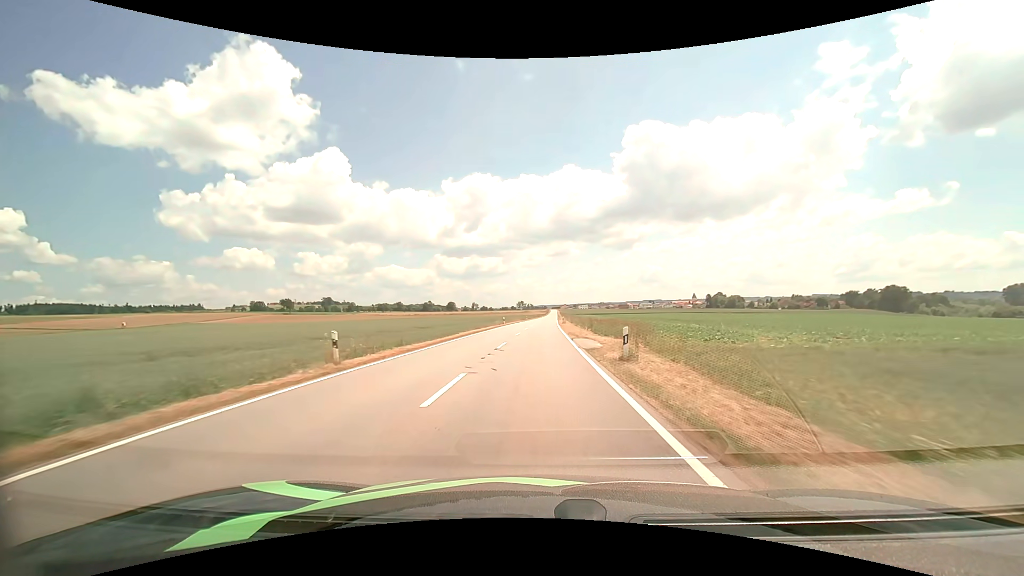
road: tertiary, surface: asphalt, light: Day
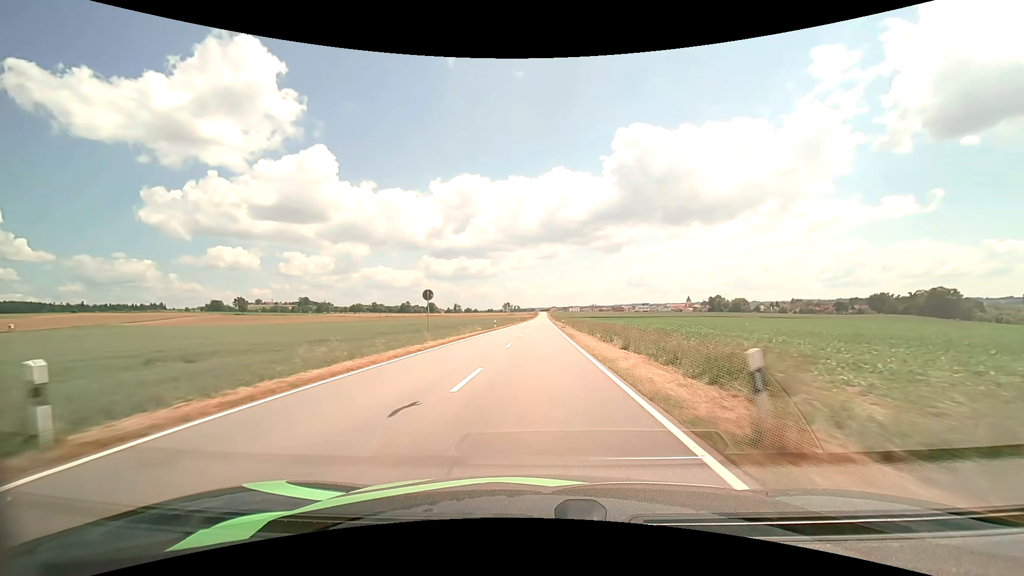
(+0.8, +60.8) m; +1°
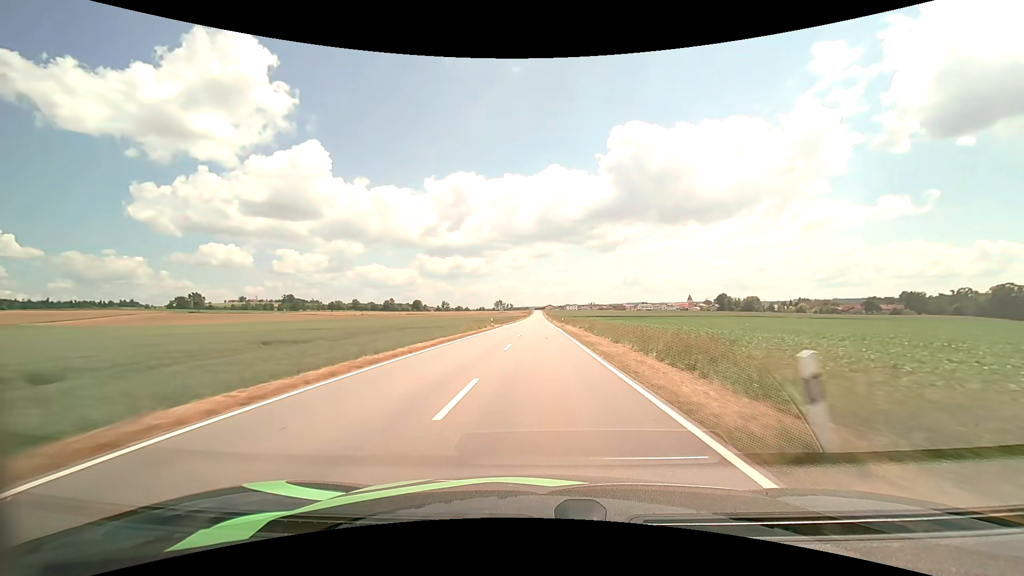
(+0.3, +52.6) m; +1°
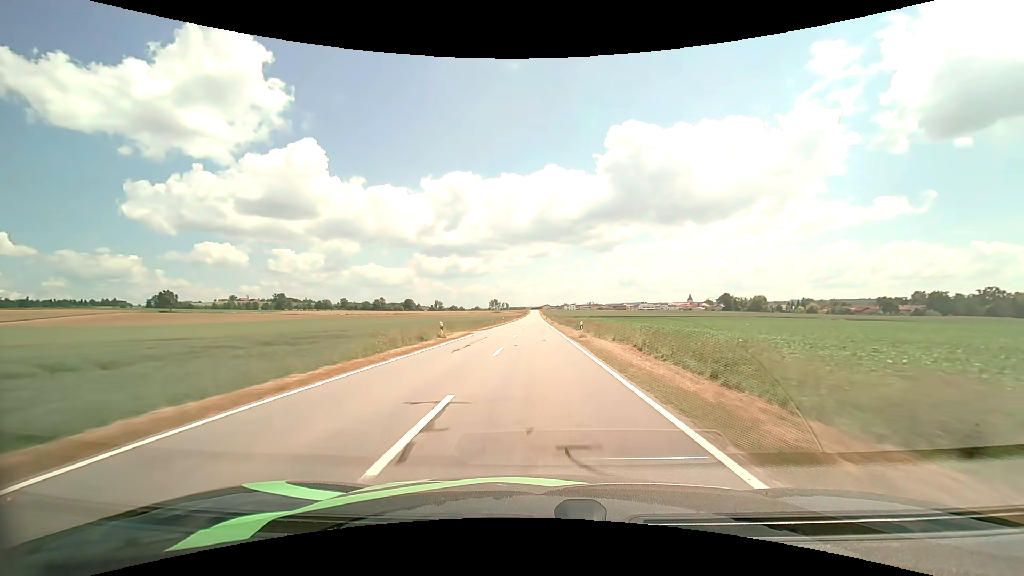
(+0.1, +27.3) m; 0°
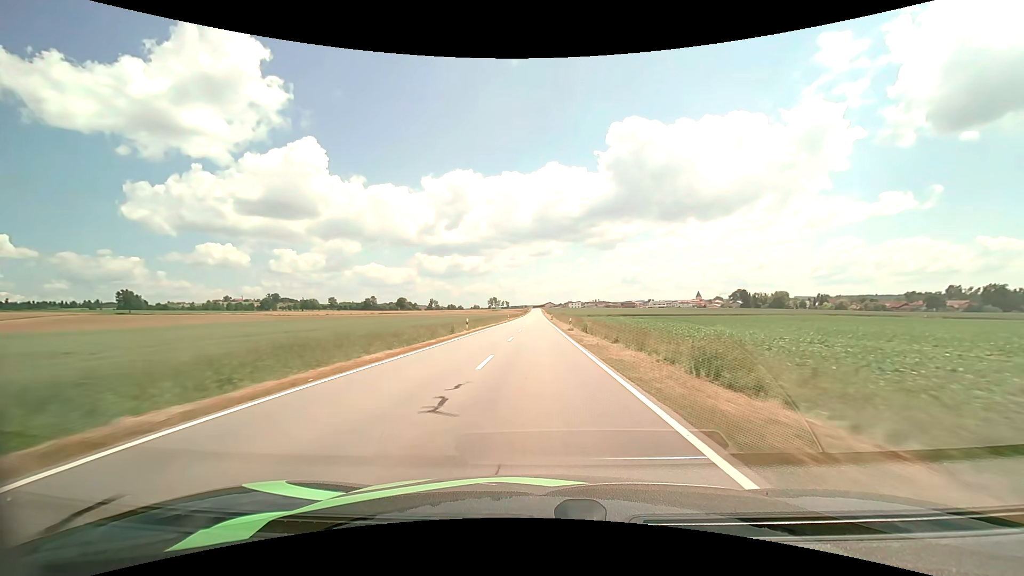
(0.0, +41.8) m; 0°
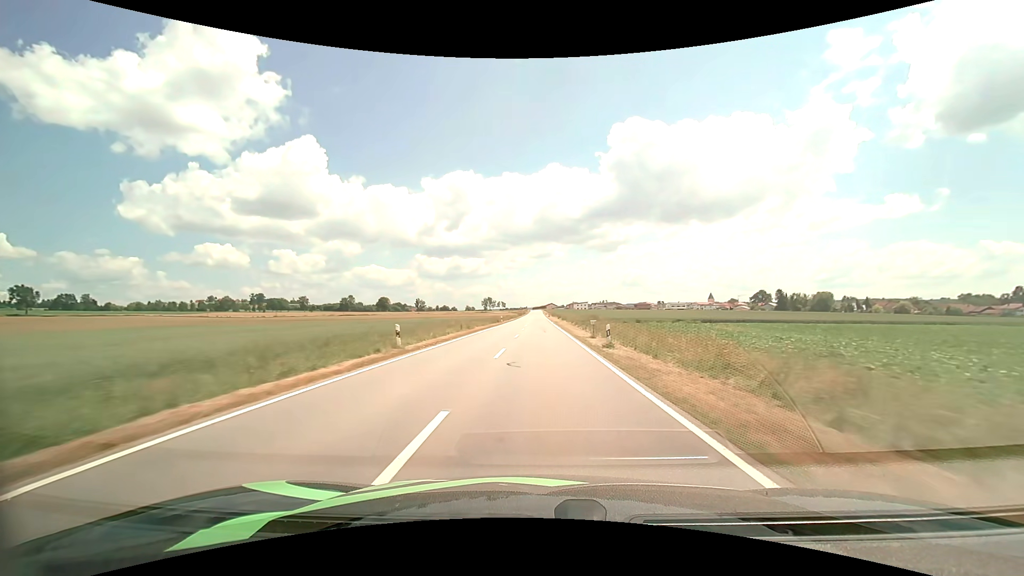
(-0.3, +71.8) m; 0°
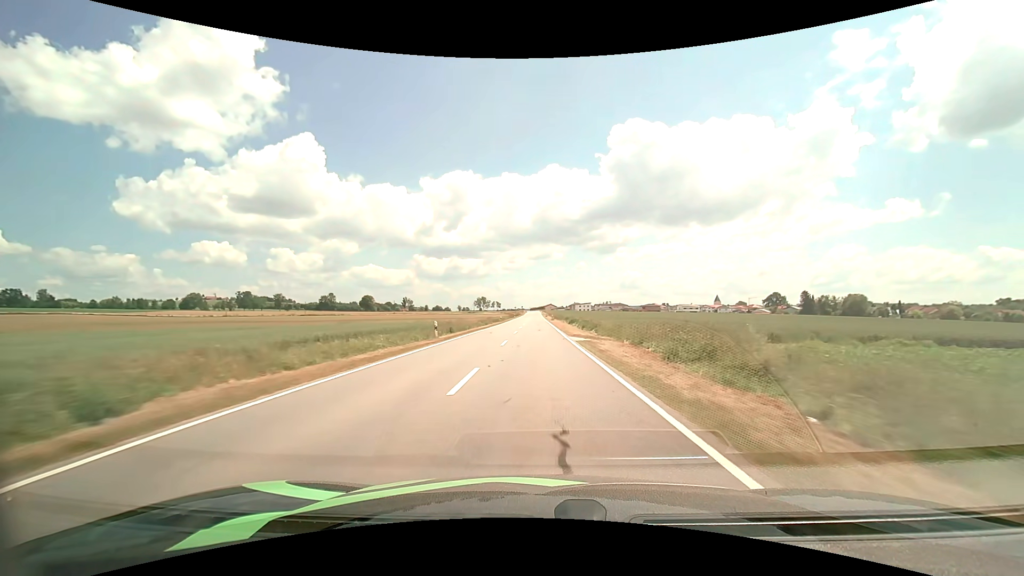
(+0.1, +44.5) m; 0°
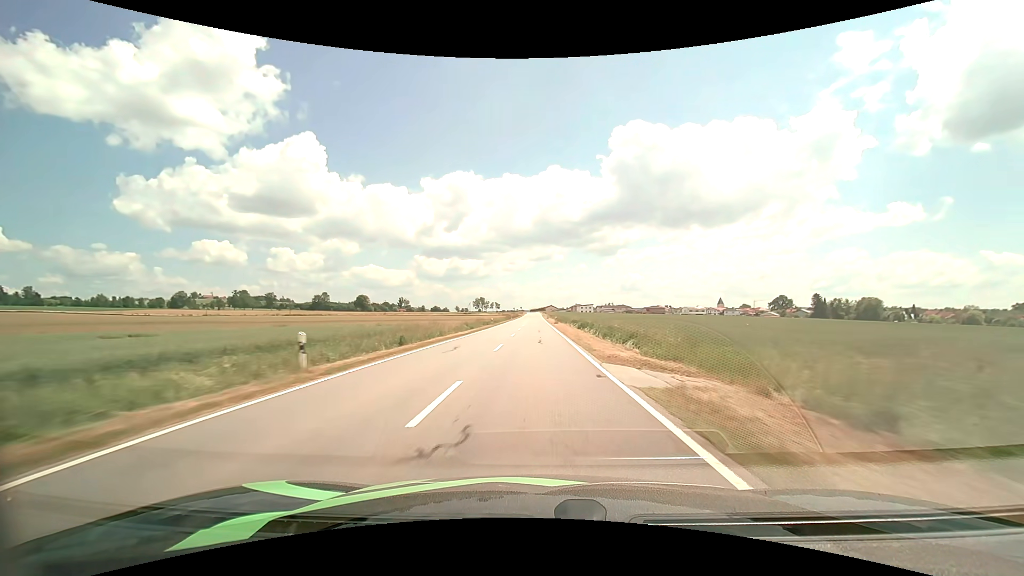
(0.0, +15.0) m; 0°
(0, +10) (0, +20) (0, +30) (0, +40) (0, +50) (0, +60) (0, +70) (0, +80) (0, +90) (0, +100) m
